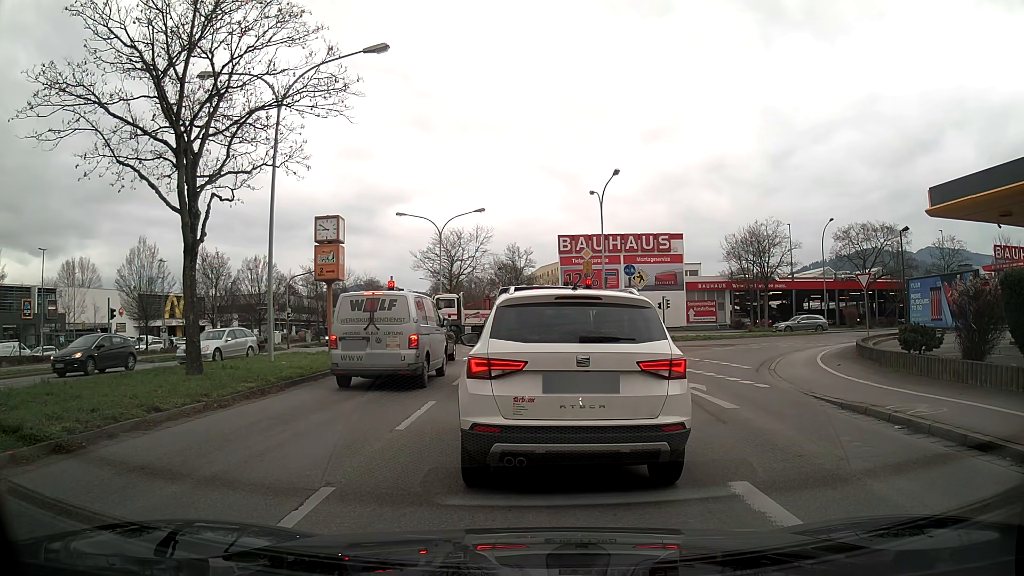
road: primary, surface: asphalt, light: Day
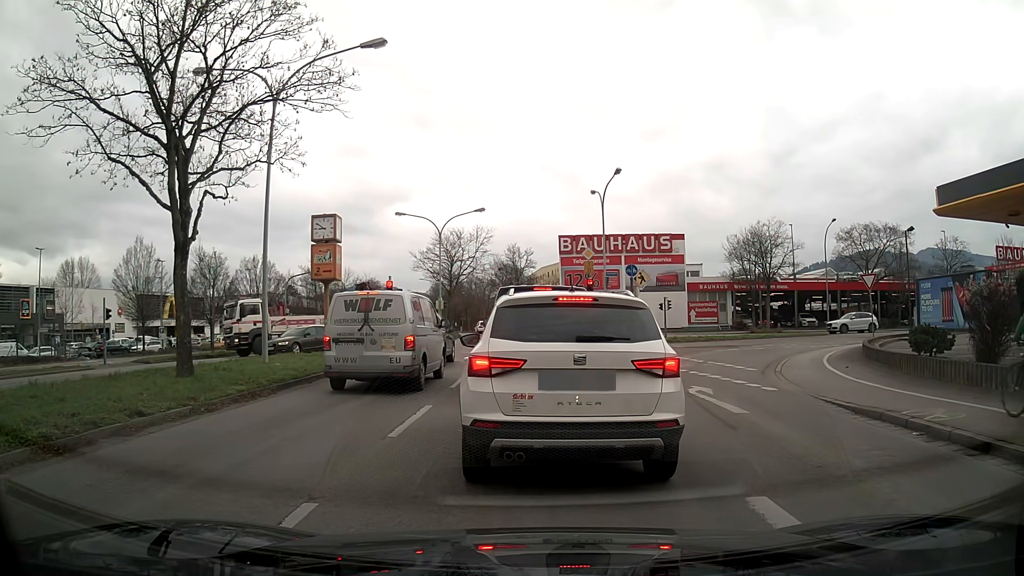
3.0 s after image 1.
(0.0, +0.4) m; 0°
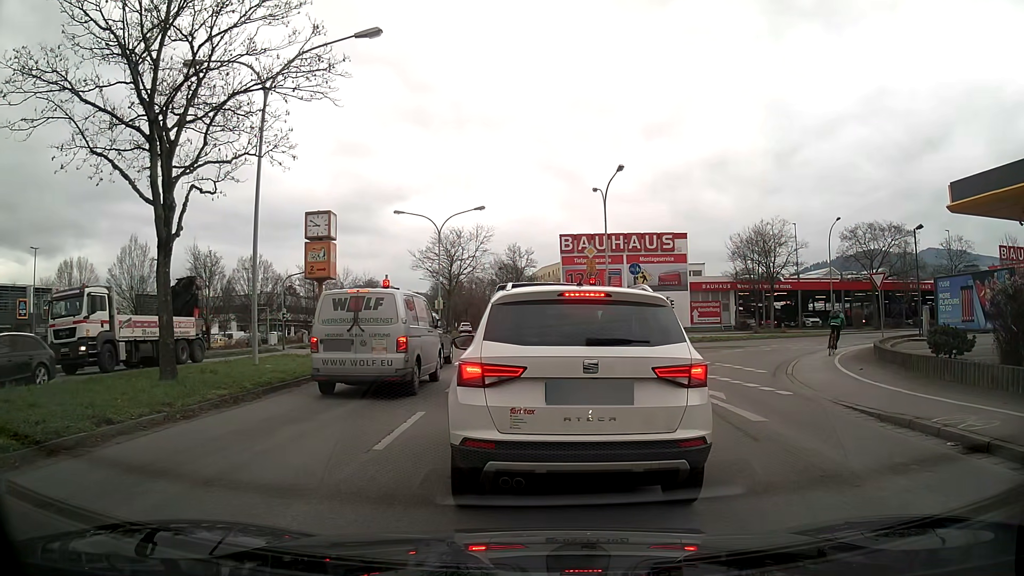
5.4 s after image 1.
(0.0, +0.8) m; 0°
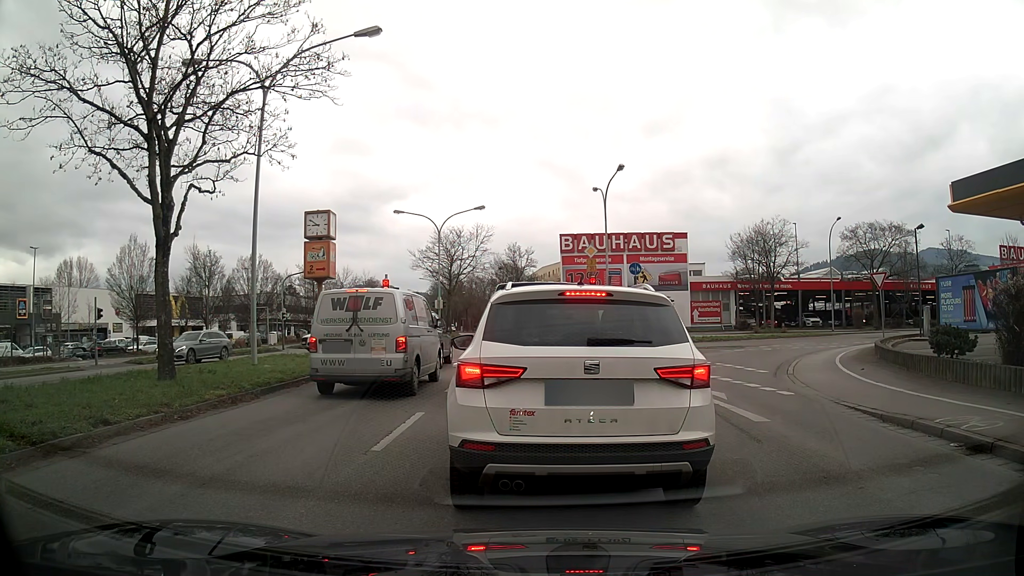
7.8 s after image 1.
(0.0, +0.2) m; 0°
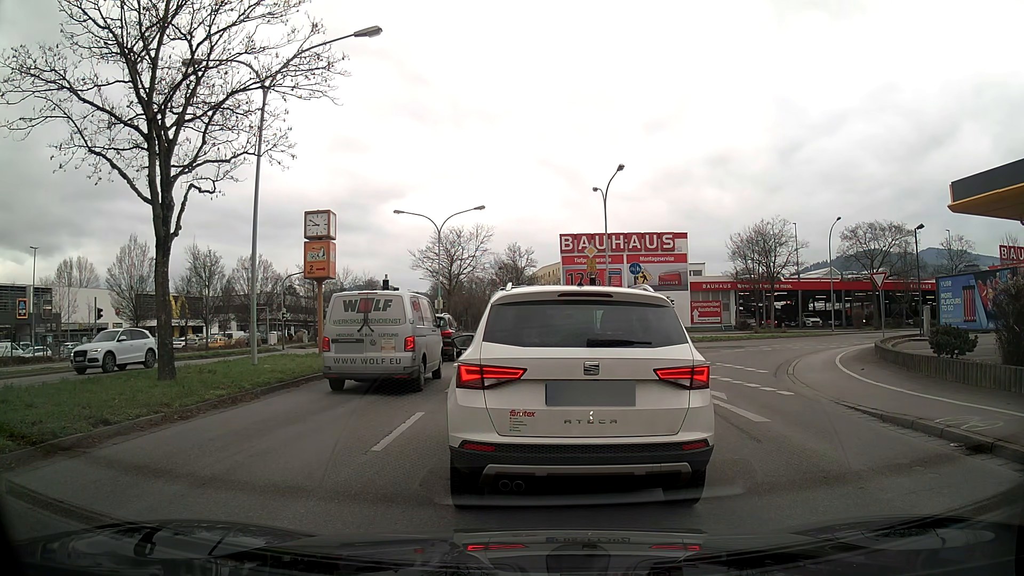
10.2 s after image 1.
(0.0, 0.0) m; 0°
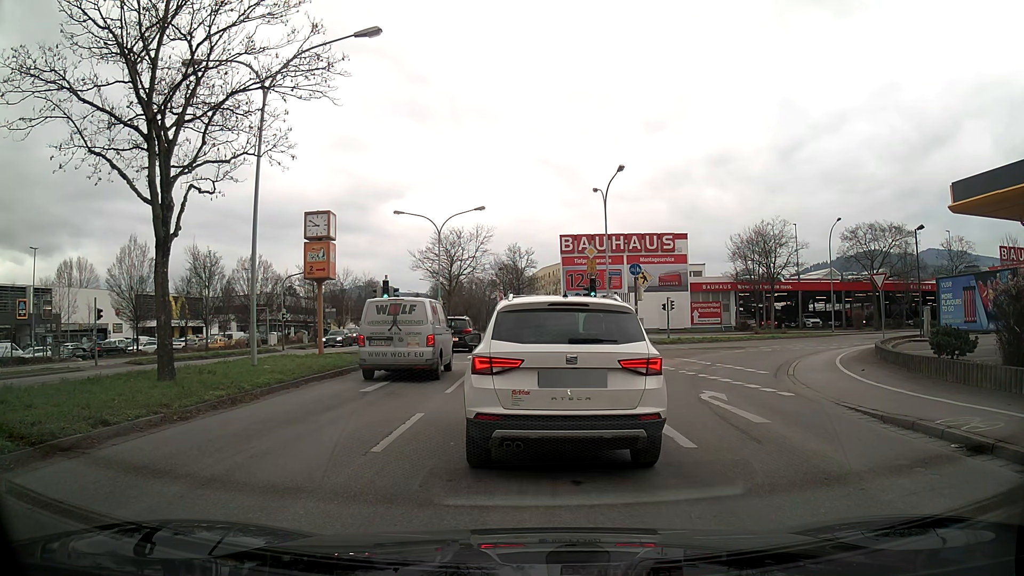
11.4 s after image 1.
(0.0, 0.0) m; 0°
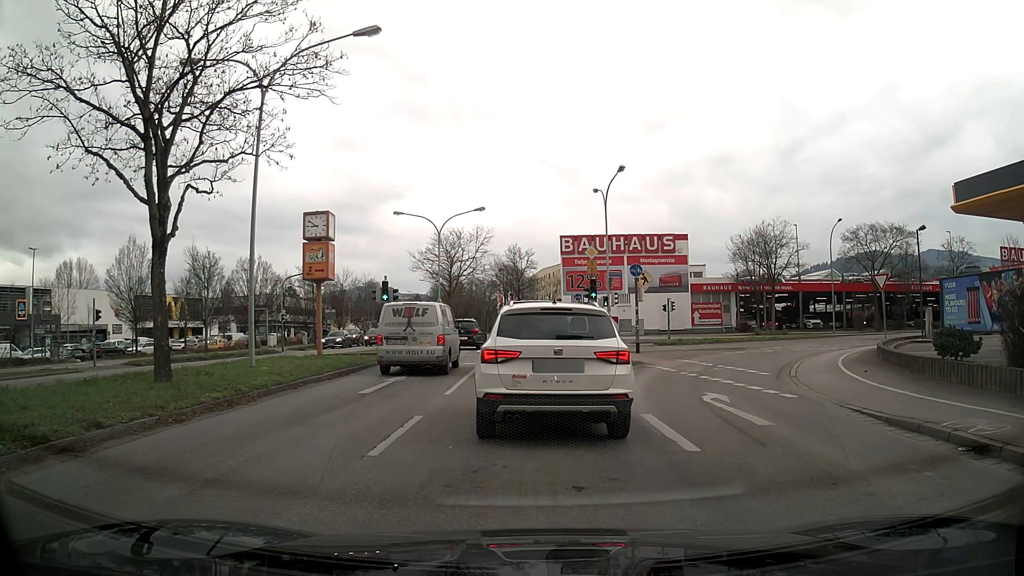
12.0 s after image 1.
(0.0, +0.1) m; 0°
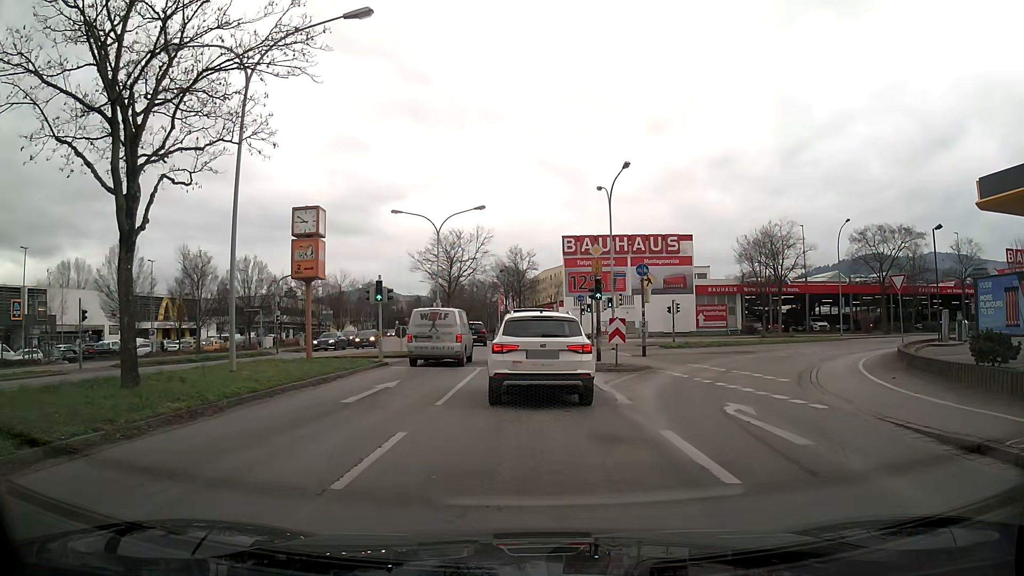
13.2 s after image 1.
(0.0, +1.5) m; 0°
(0, +10) (0, +20) (0, +30) (+1, +40) (0, +50) (0, +60) (-1, +70) (-2, +80) (-3, +90) (-4, +100) m
